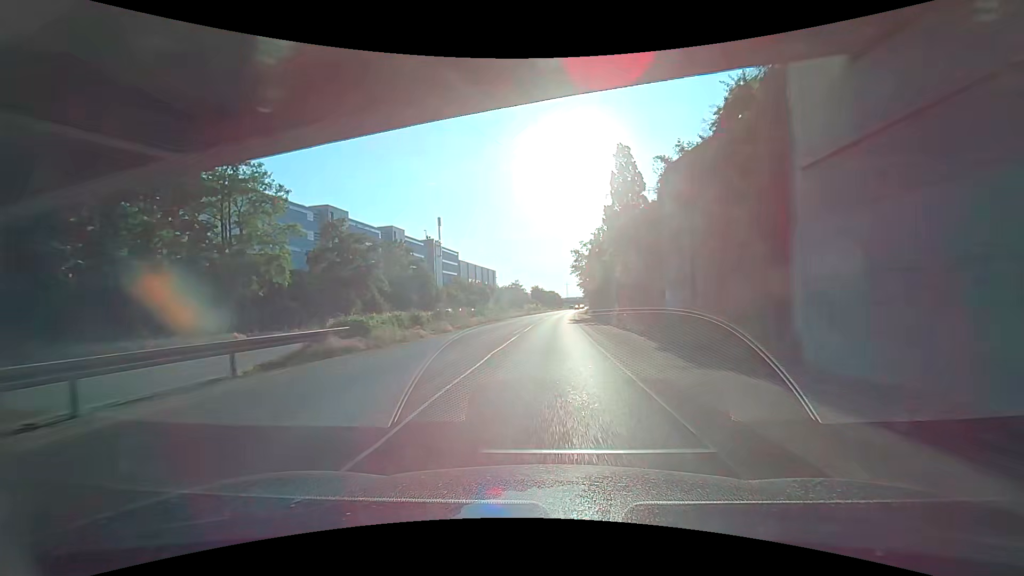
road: trunk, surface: asphalt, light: Day
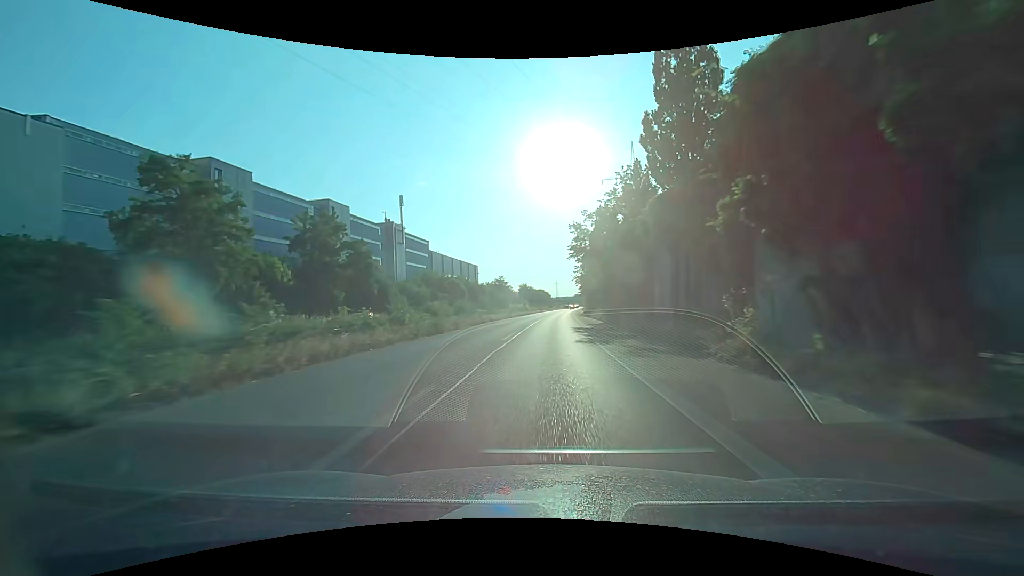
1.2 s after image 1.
(+0.4, +23.7) m; +2°
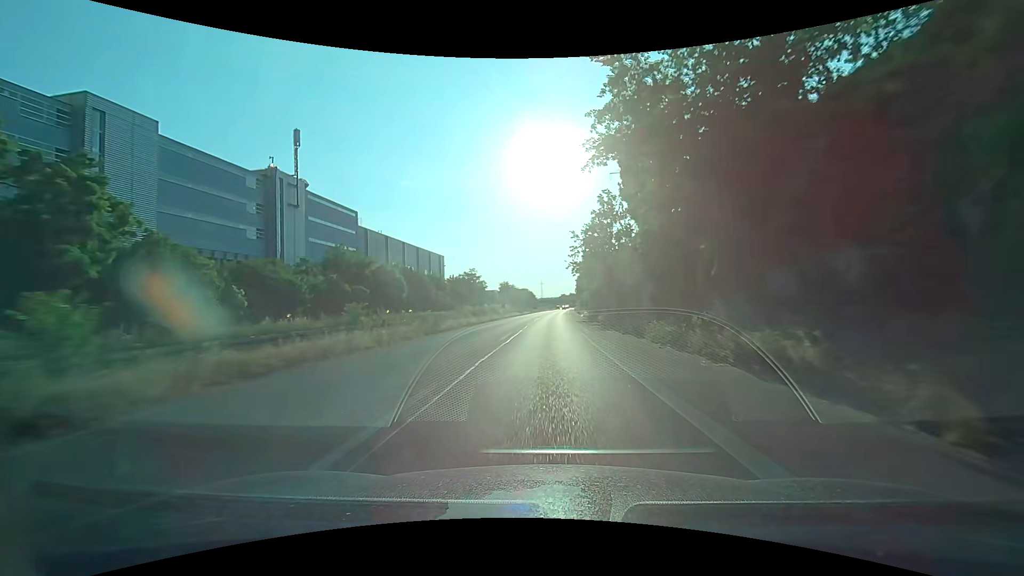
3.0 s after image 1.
(+0.6, +36.1) m; +2°
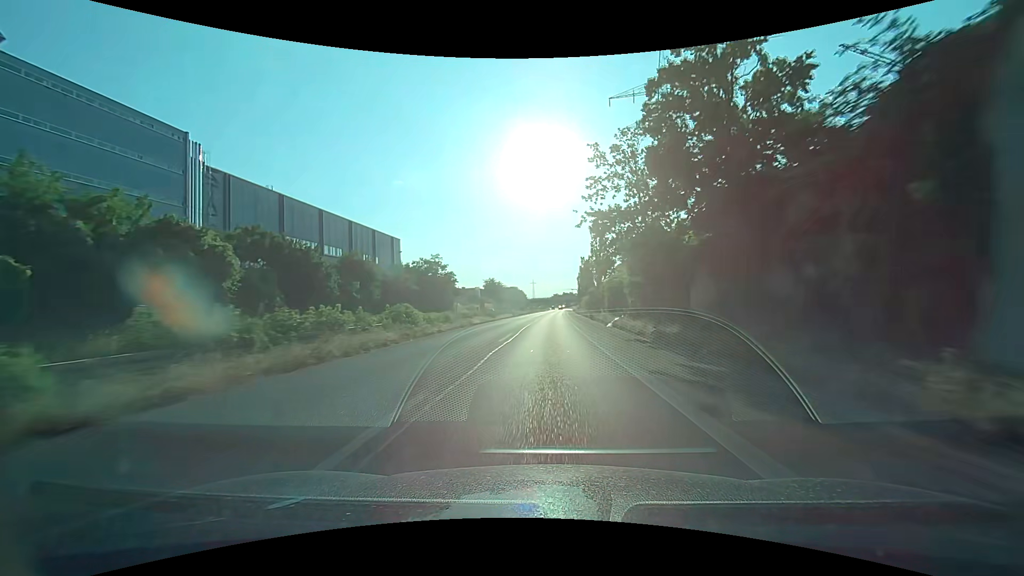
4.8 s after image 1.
(+0.3, +36.7) m; +1°
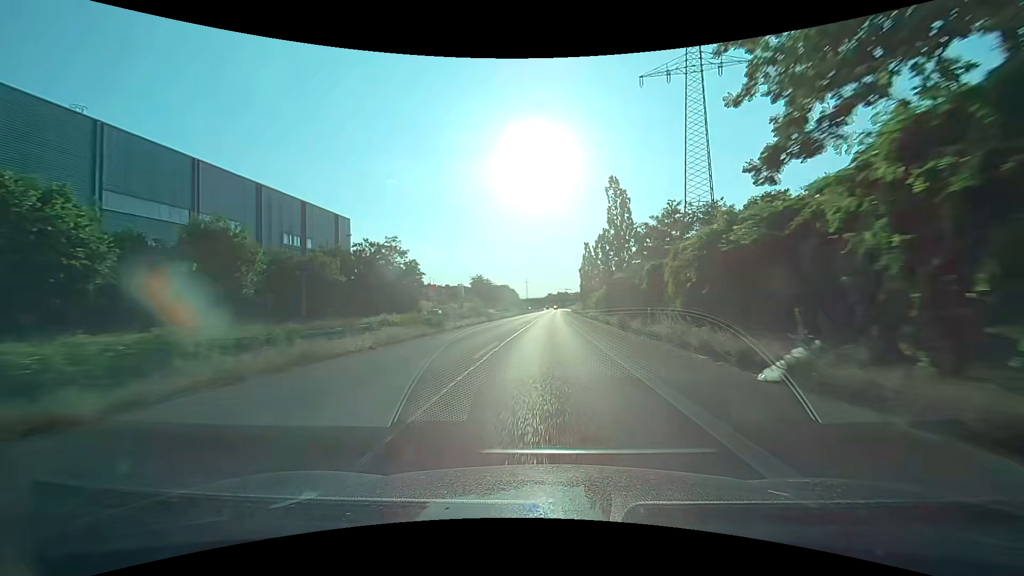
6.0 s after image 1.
(+0.1, +24.6) m; +1°
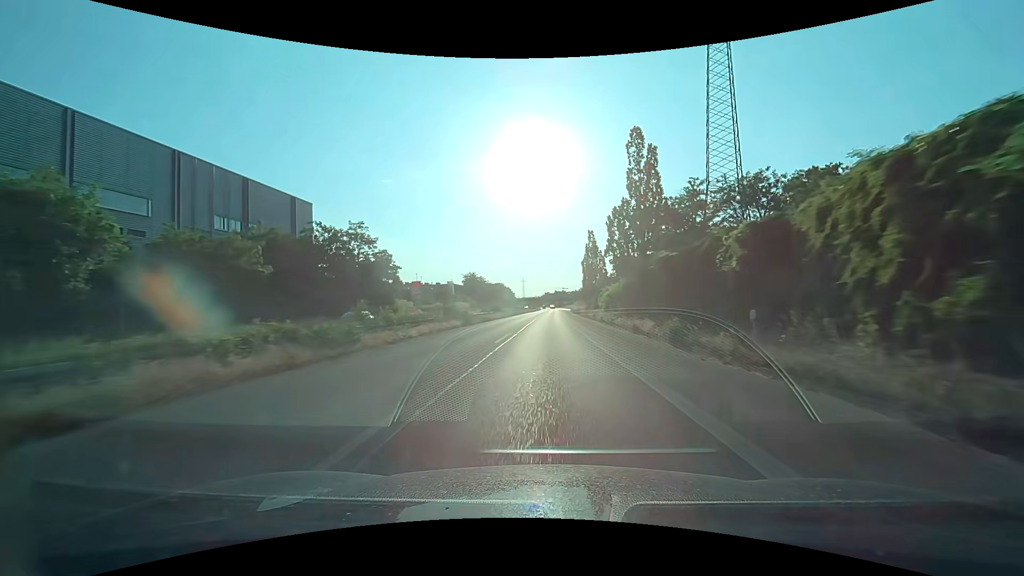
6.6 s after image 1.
(0.0, +12.4) m; 0°
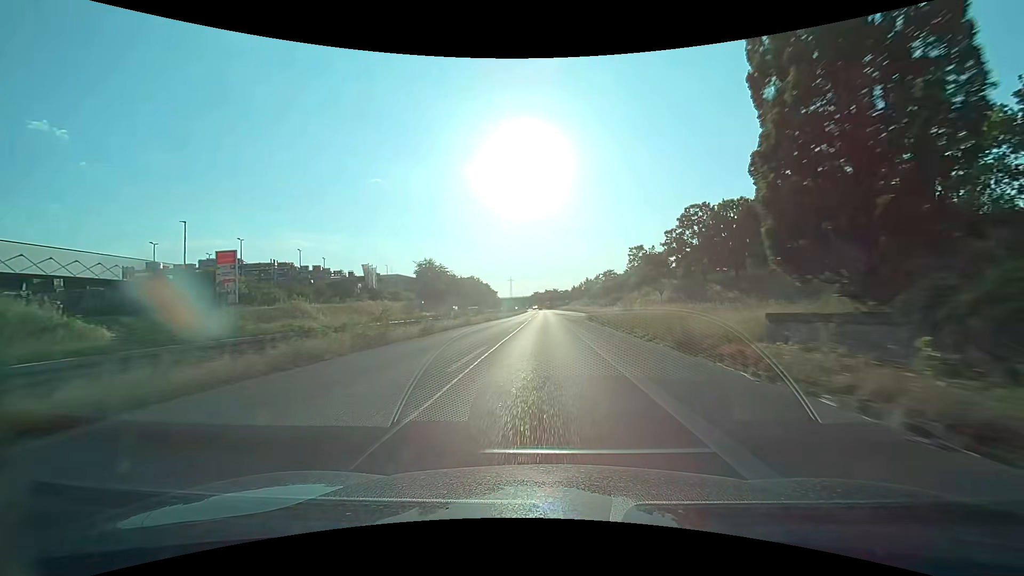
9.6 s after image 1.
(+0.8, +62.2) m; +1°
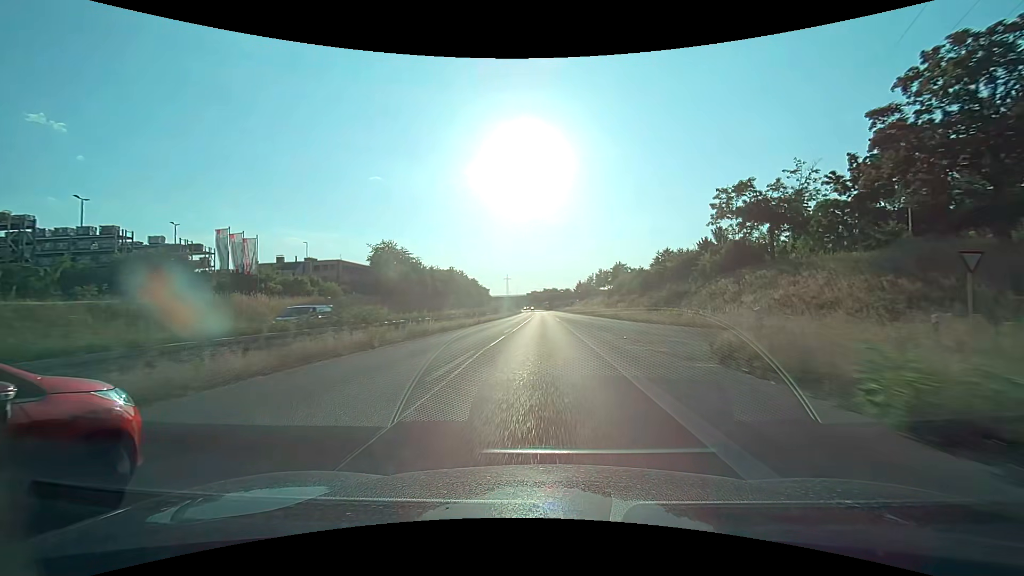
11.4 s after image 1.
(0.0, +37.5) m; 0°
(0, +10) (0, +20) (0, +30) (0, +40) (0, +50) (0, +60) (0, +70) (0, +80) (0, +90) (0, +100) m
